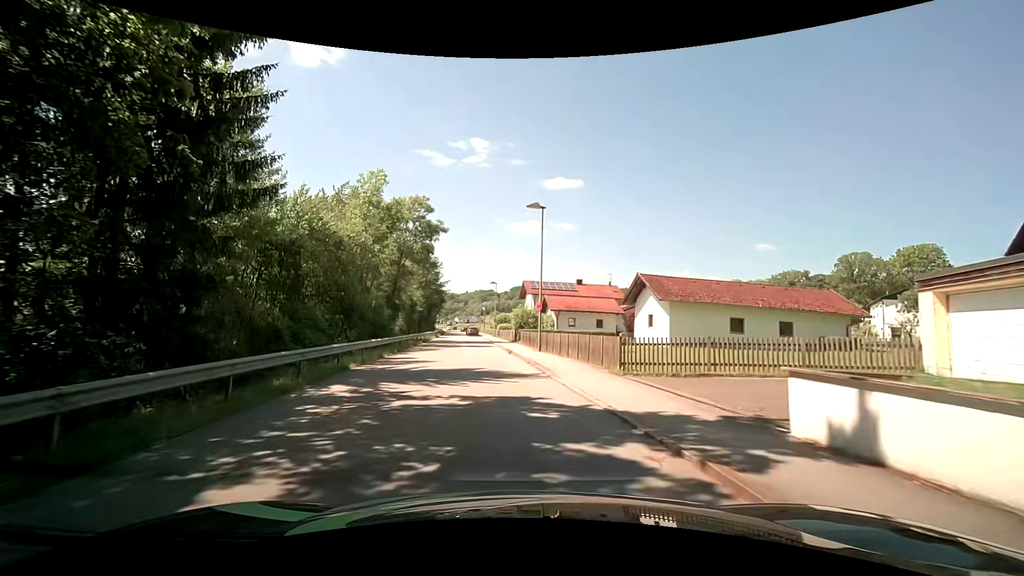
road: residential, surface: asphalt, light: Day
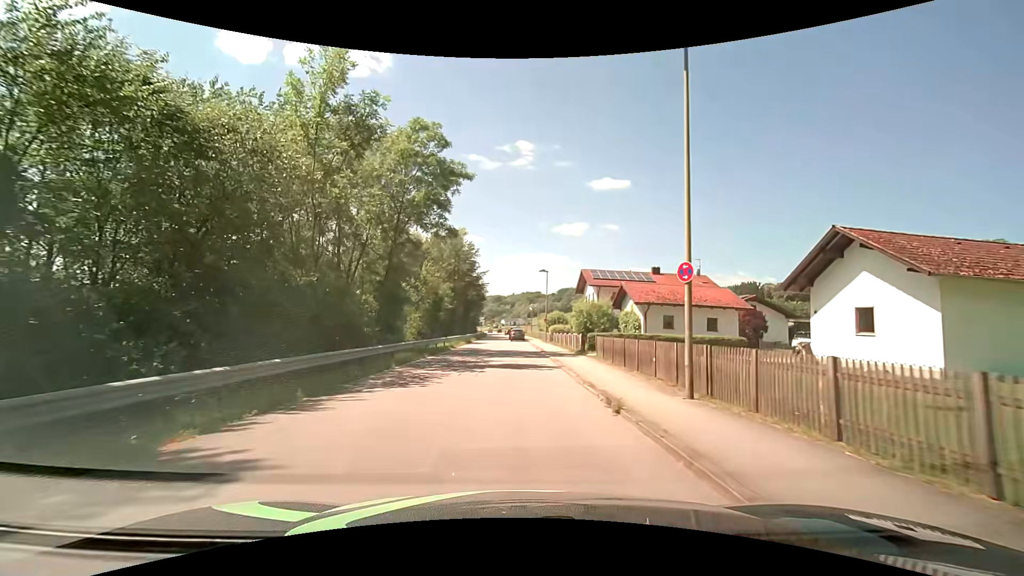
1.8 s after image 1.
(-1.2, +17.5) m; -6°
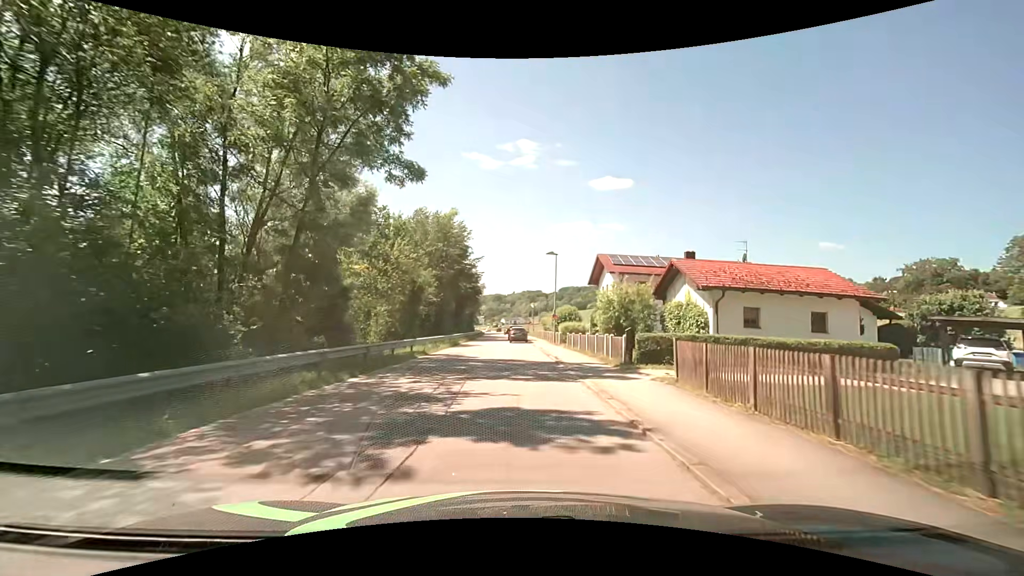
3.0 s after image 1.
(-0.1, +11.6) m; 0°
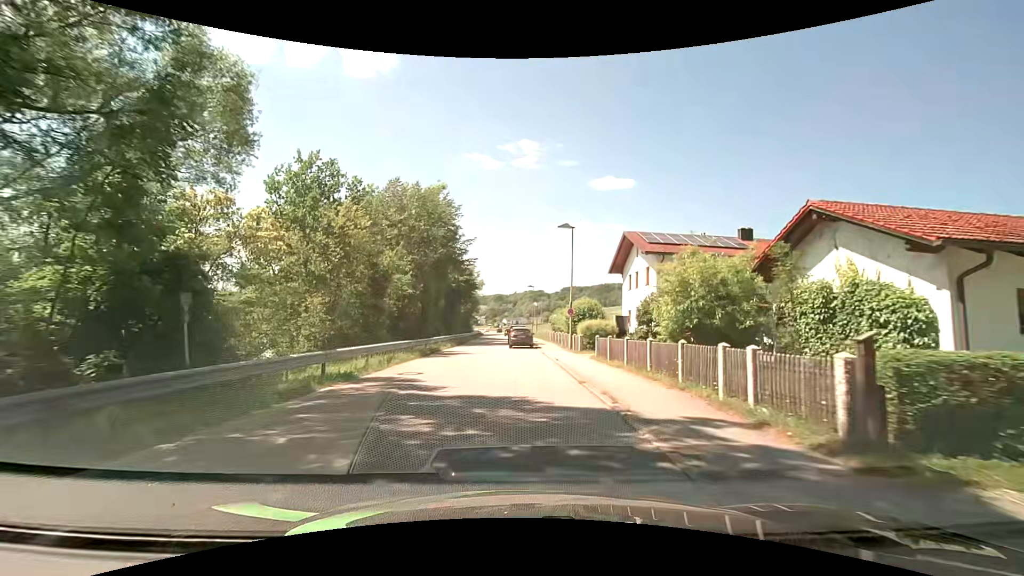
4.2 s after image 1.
(0.0, +11.7) m; 0°
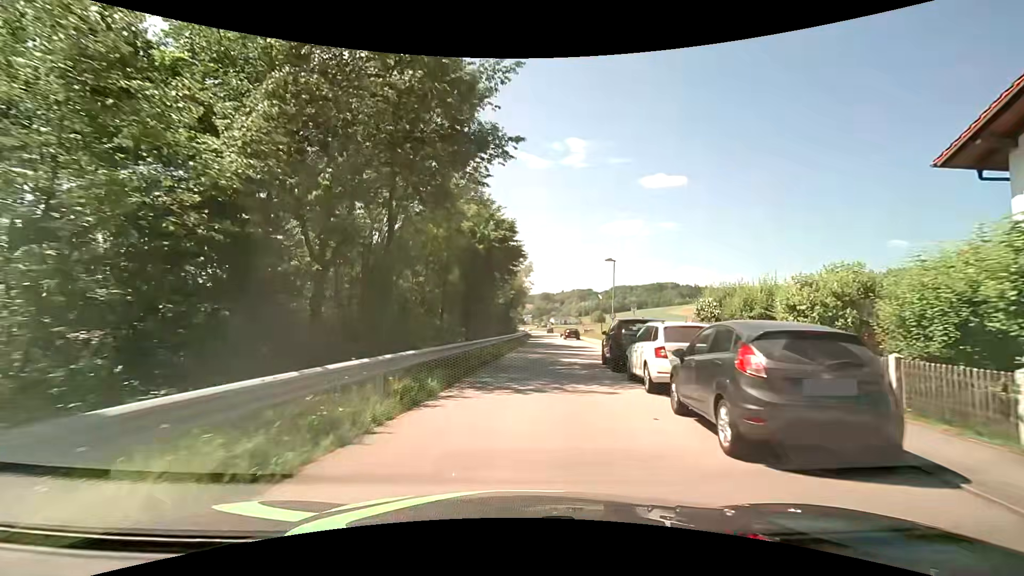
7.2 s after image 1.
(-2.2, +28.7) m; -5°
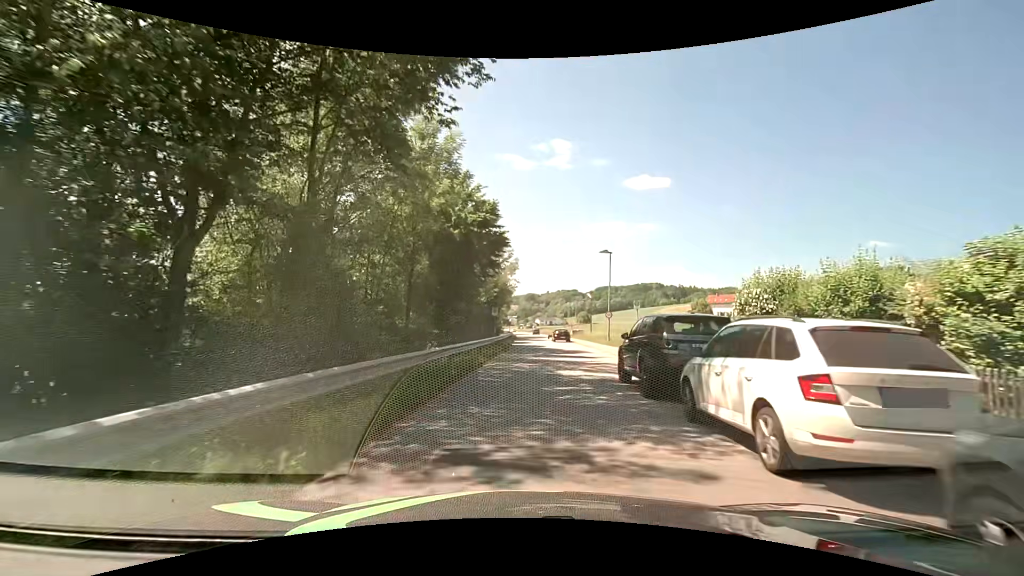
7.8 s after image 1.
(0.0, +5.6) m; +2°
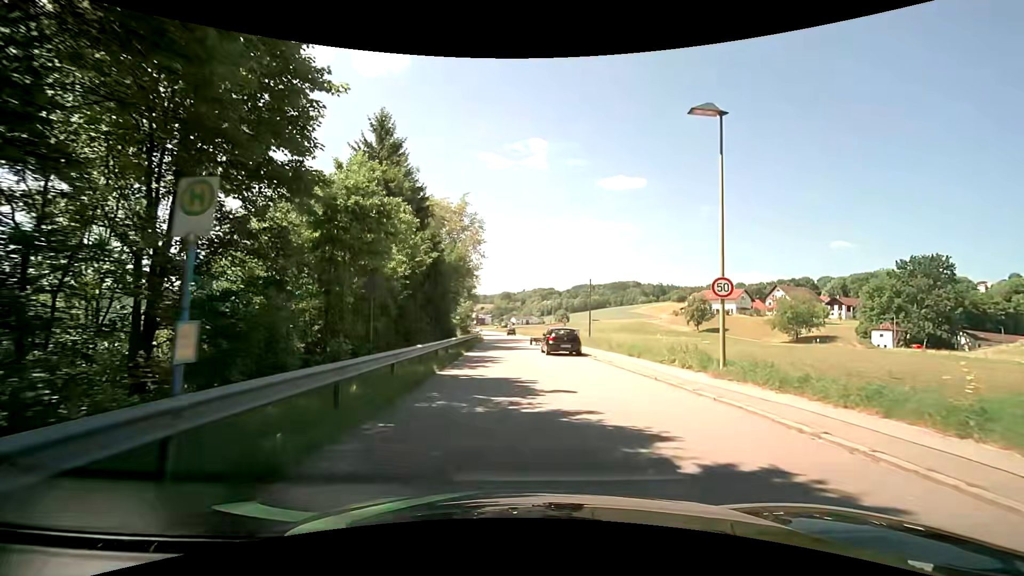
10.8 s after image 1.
(+0.9, +27.3) m; +2°
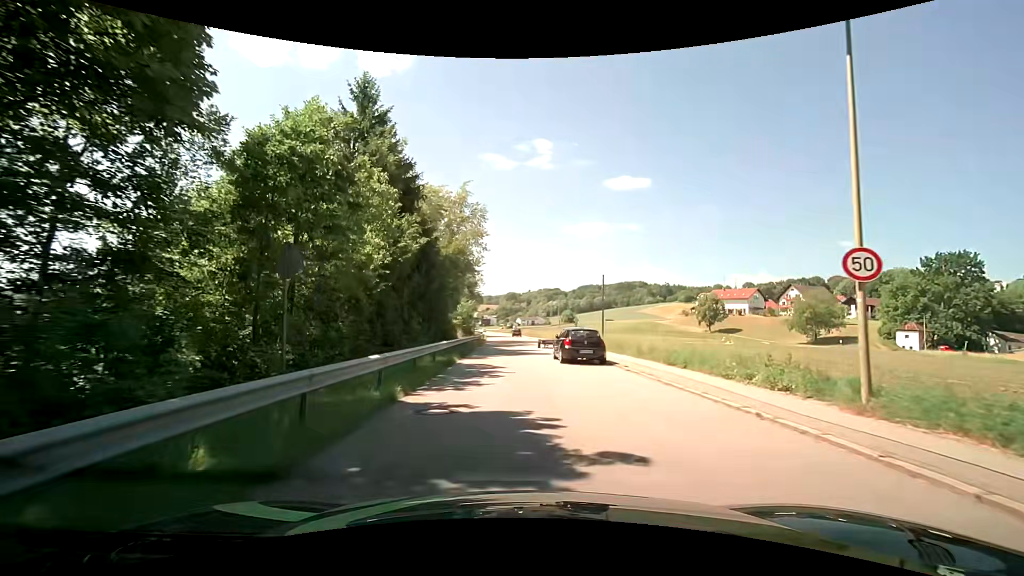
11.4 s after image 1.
(0.0, +5.4) m; 0°
(0, +10) (0, +20) (-1, +30) (-1, +40) (-1, +50) (0, +60) (0, +70) (0, +80) (-2, +90) (-4, +99) m
